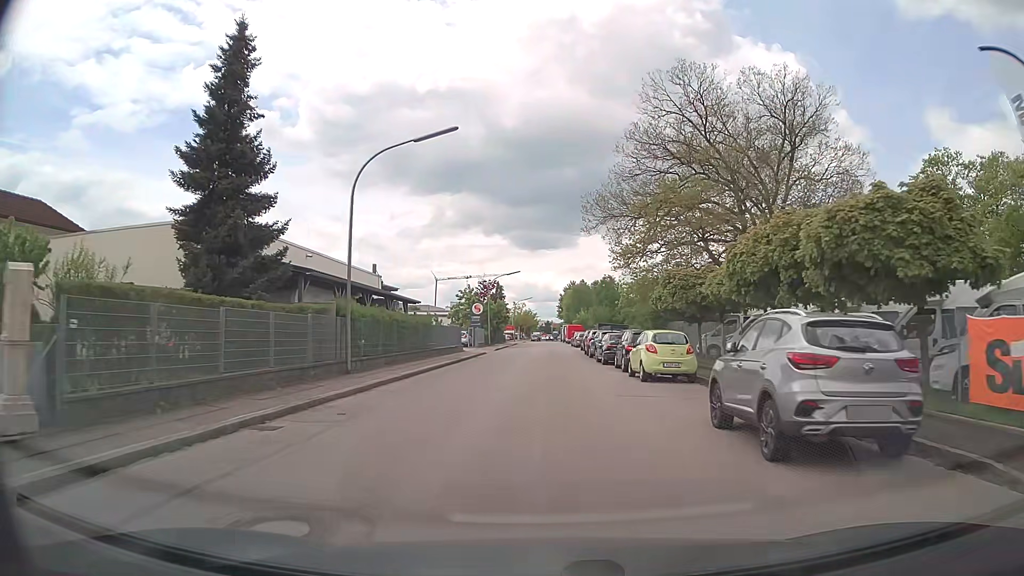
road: residential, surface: asphalt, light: Day
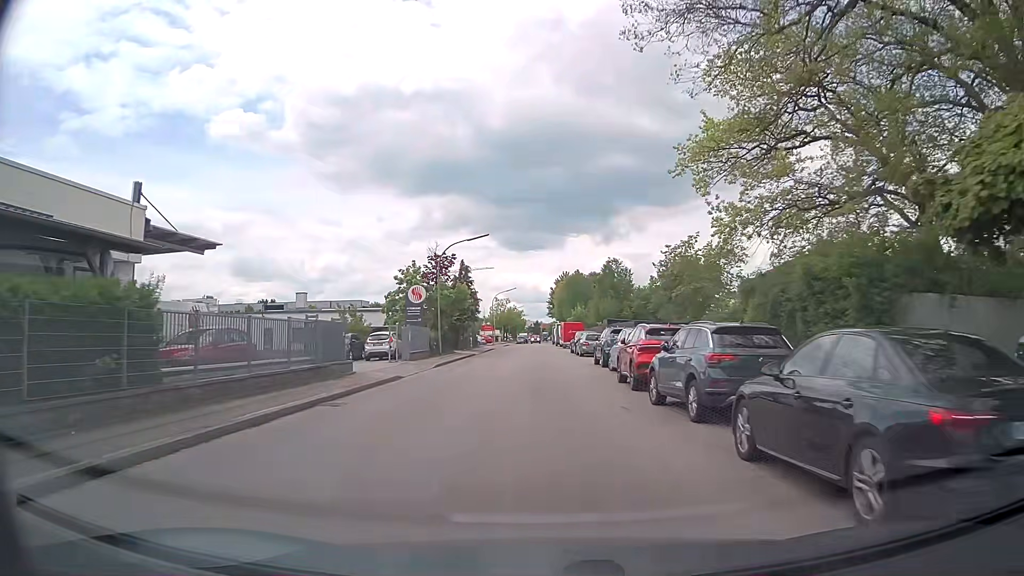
(+0.4, +25.8) m; +1°
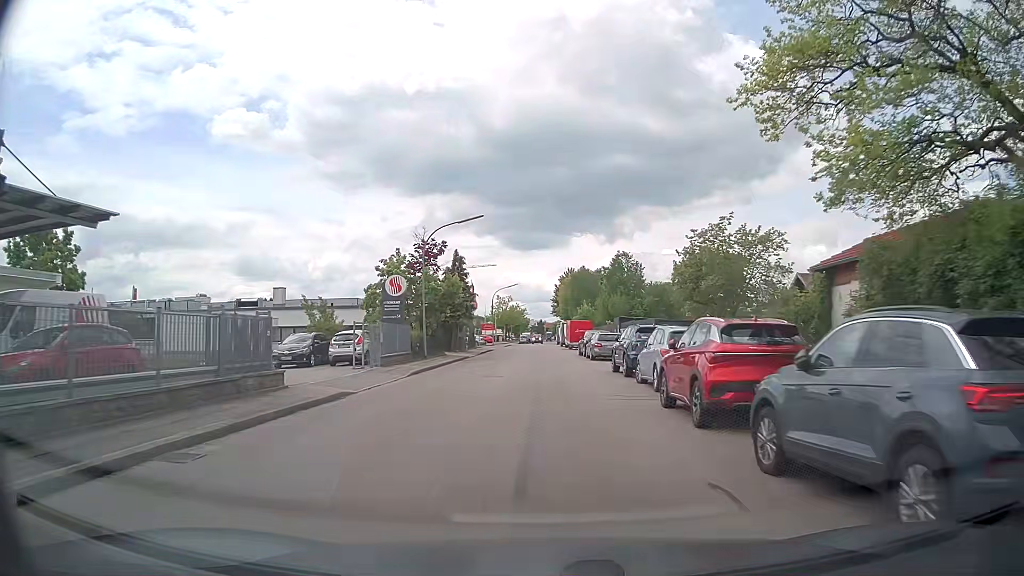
(0.0, +6.6) m; 0°
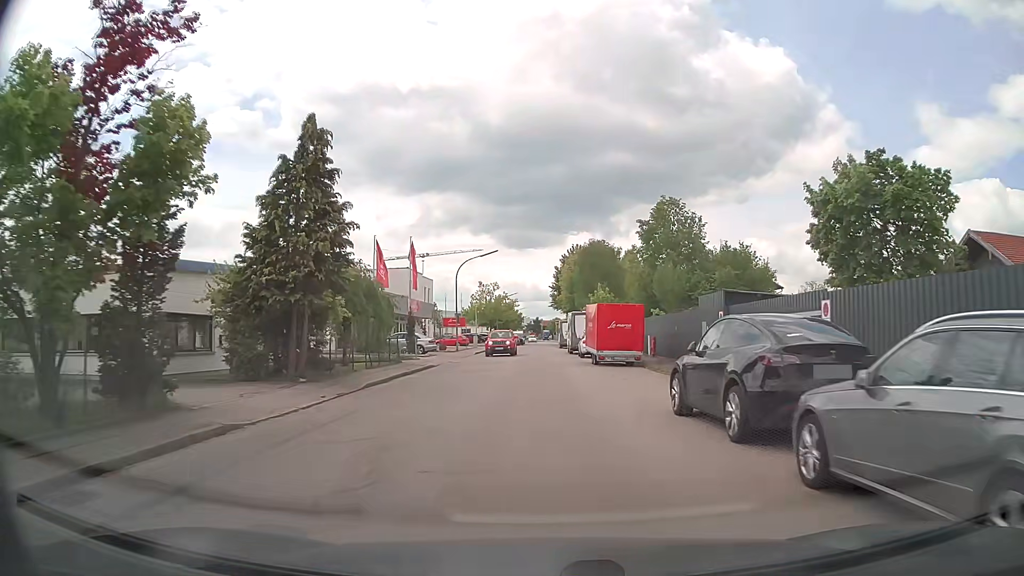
(0.0, +32.3) m; 0°
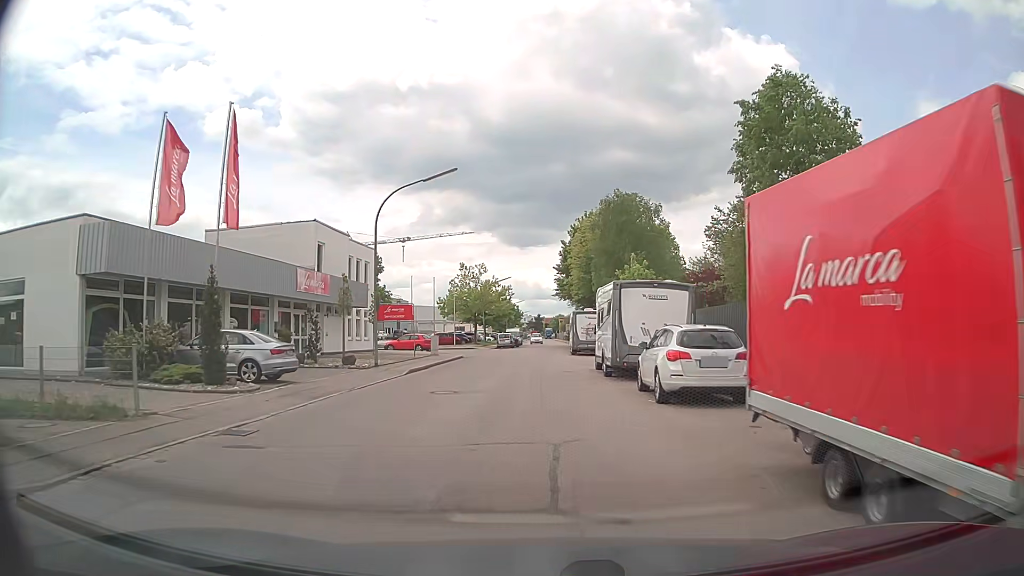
(+0.1, +25.1) m; 0°
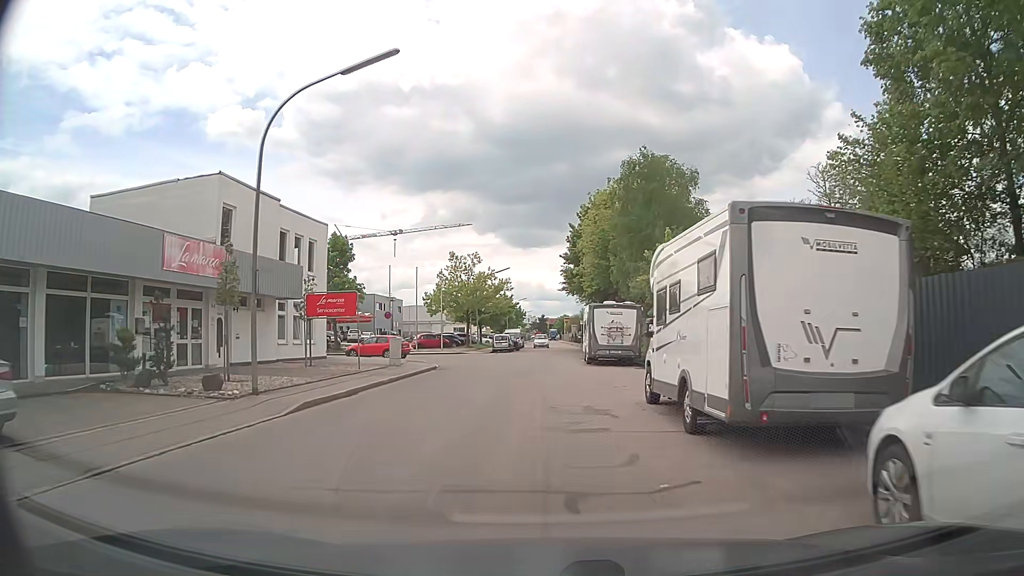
(-0.1, +11.4) m; 0°
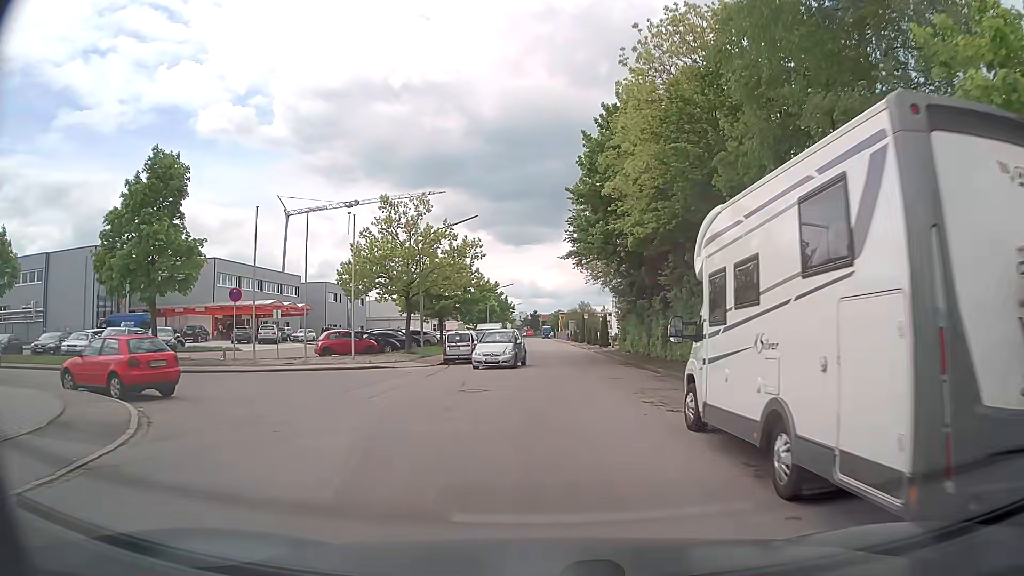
(-0.1, +26.4) m; +1°
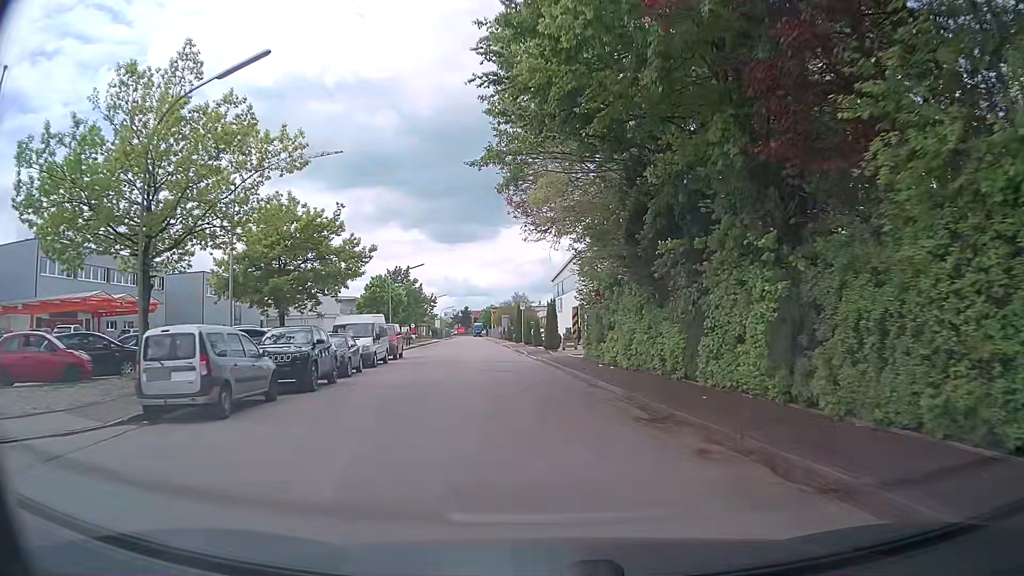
(+0.9, +21.9) m; +5°
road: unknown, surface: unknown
